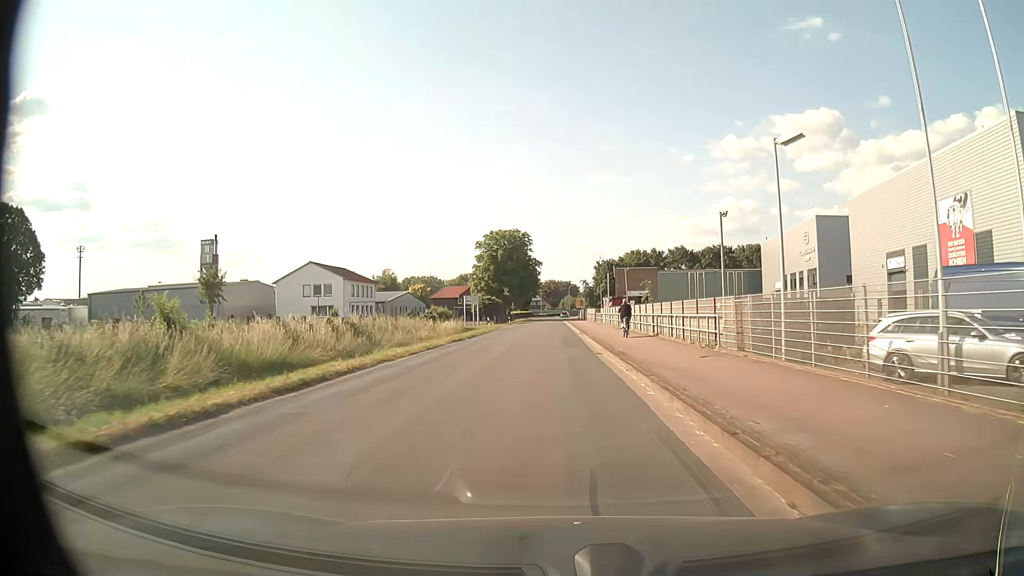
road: unclassified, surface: asphalt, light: Day
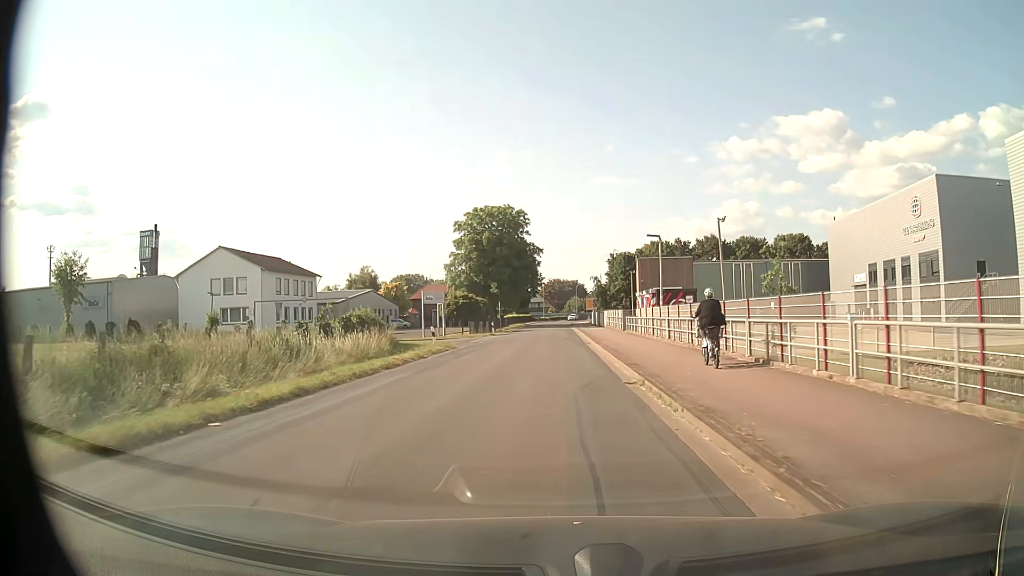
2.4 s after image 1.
(-0.1, +28.6) m; -1°
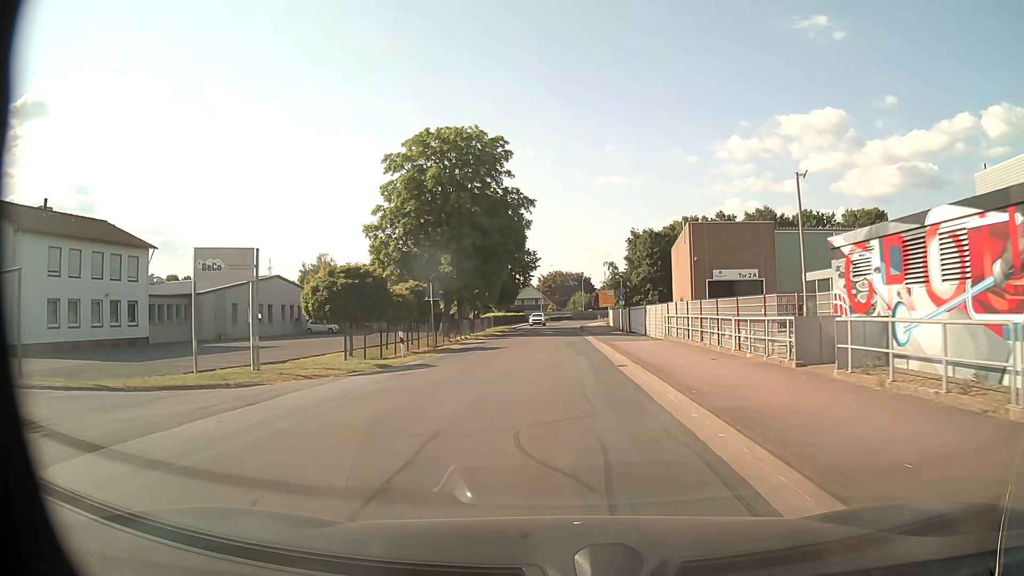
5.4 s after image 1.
(+0.1, +36.1) m; 0°
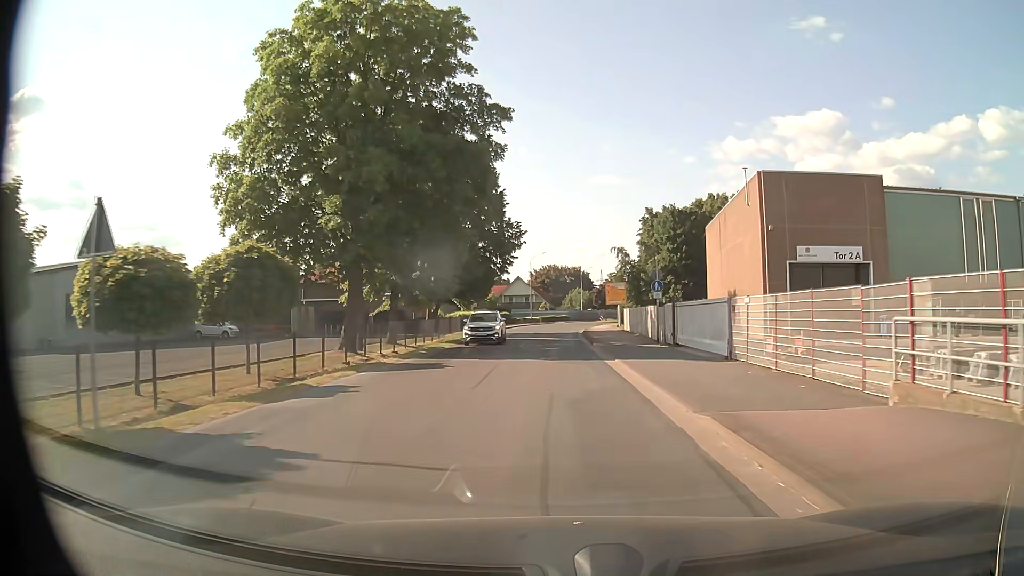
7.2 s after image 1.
(+0.1, +22.4) m; 0°
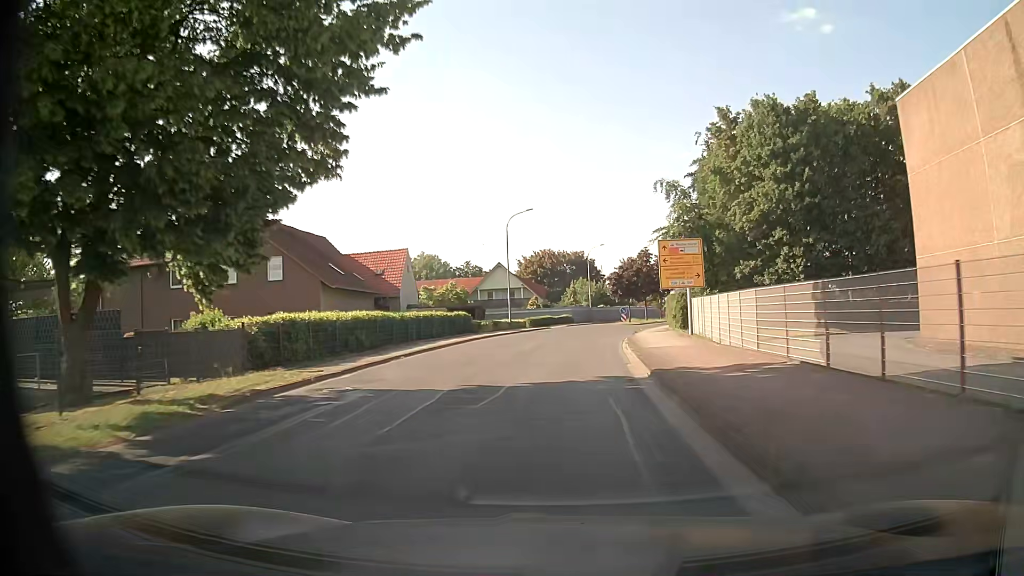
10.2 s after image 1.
(+0.3, +38.4) m; 0°
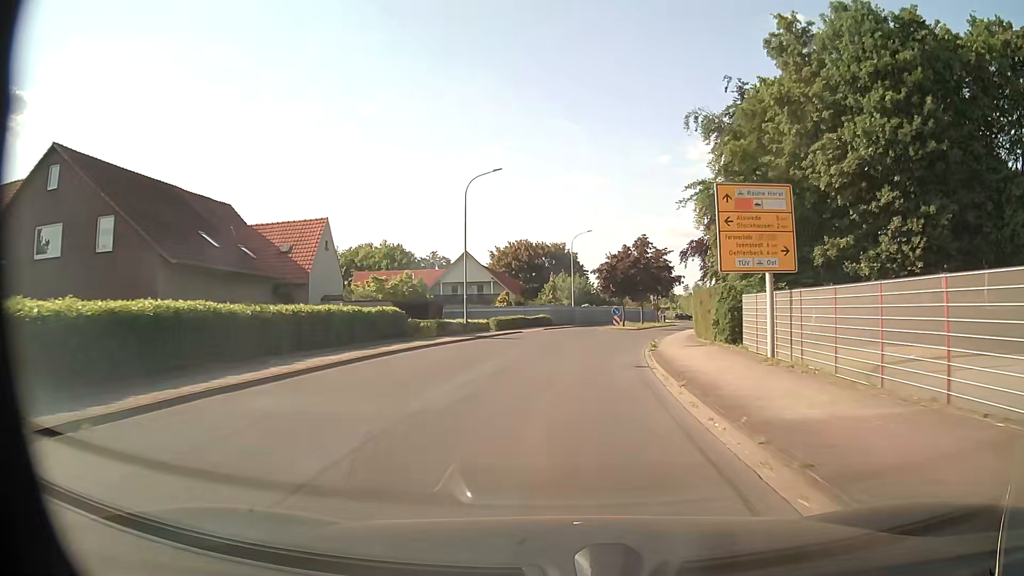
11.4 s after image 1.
(+0.1, +14.8) m; +2°
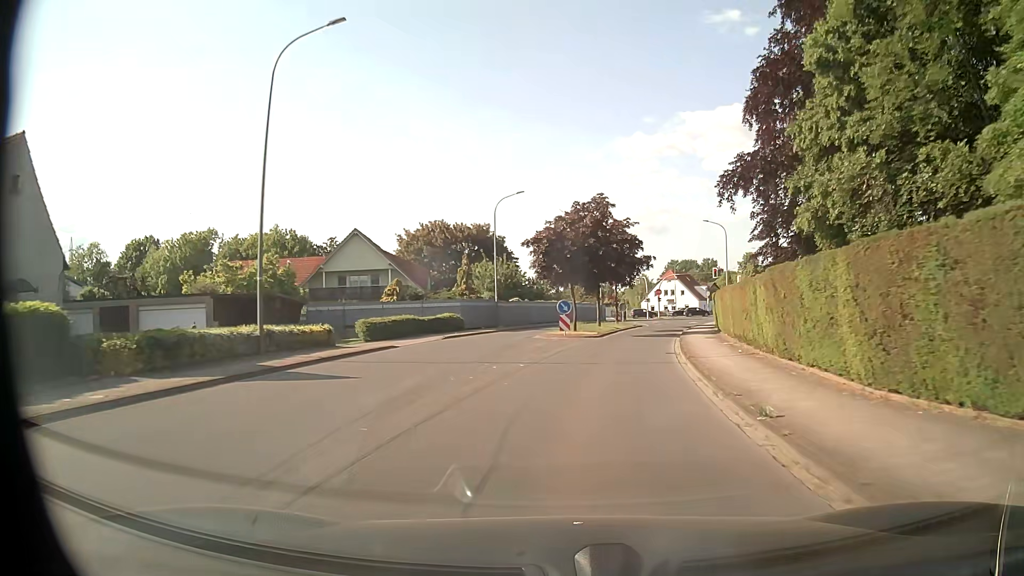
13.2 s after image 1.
(+0.7, +21.1) m; +5°
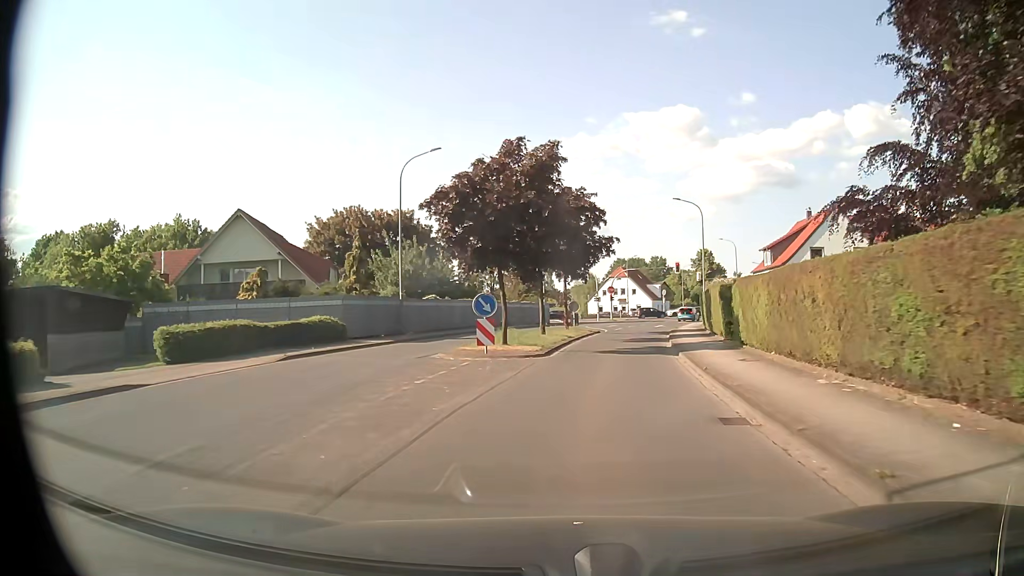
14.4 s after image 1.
(+0.7, +13.2) m; +5°
(0, +10) (+1, +20) (+3, +30) (+5, +40) (+7, +49) (+10, +59) (+13, +68) (+17, +78) (+22, +86) (+30, +92) m
